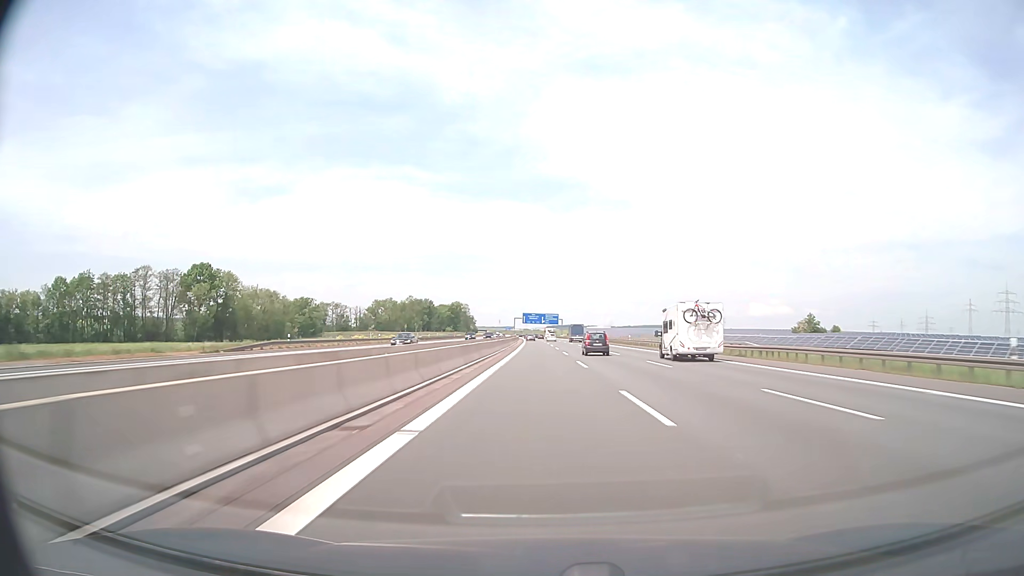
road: motorway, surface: asphalt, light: Day
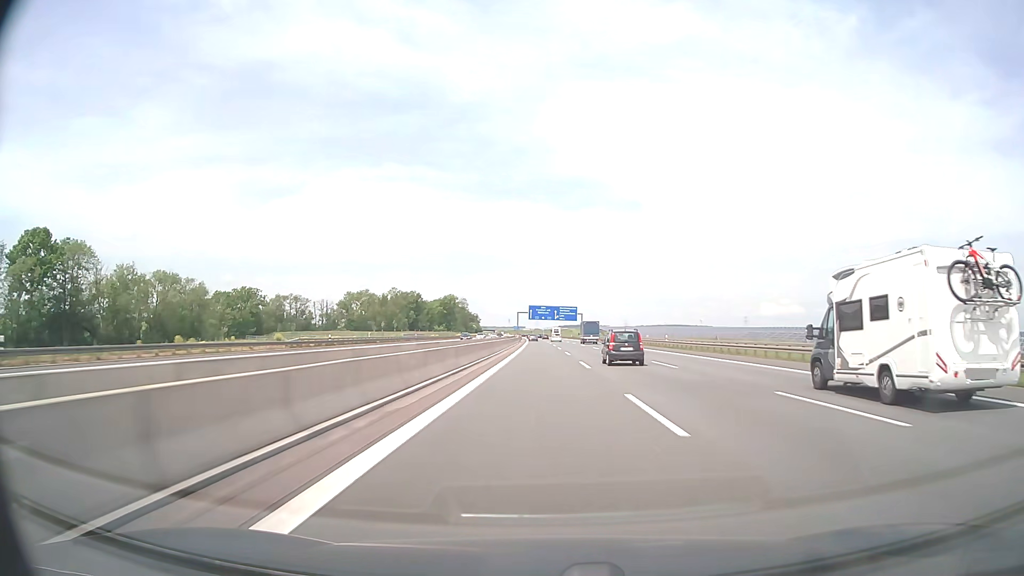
(-0.6, +72.4) m; -1°
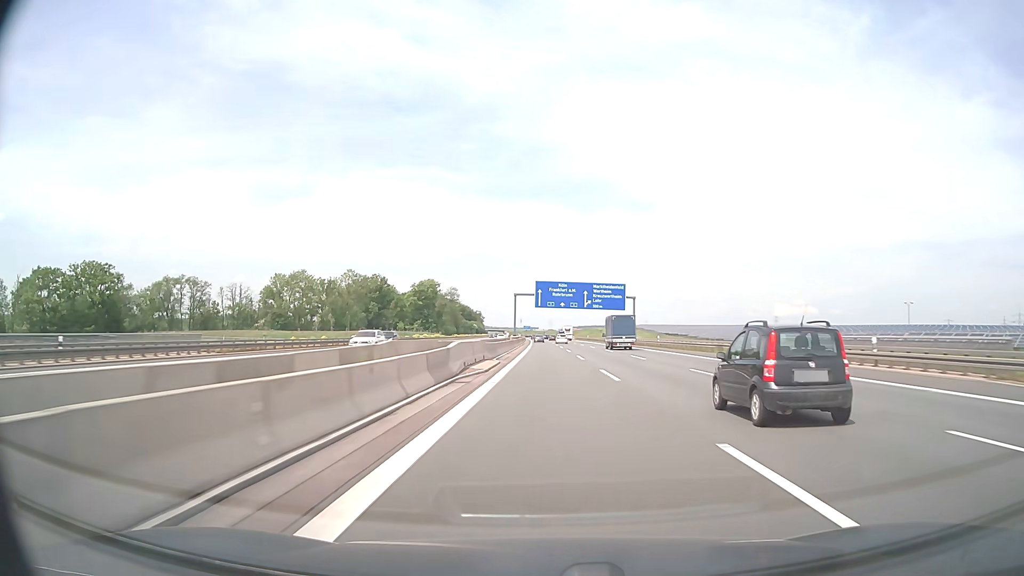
(-1.0, +96.2) m; -1°
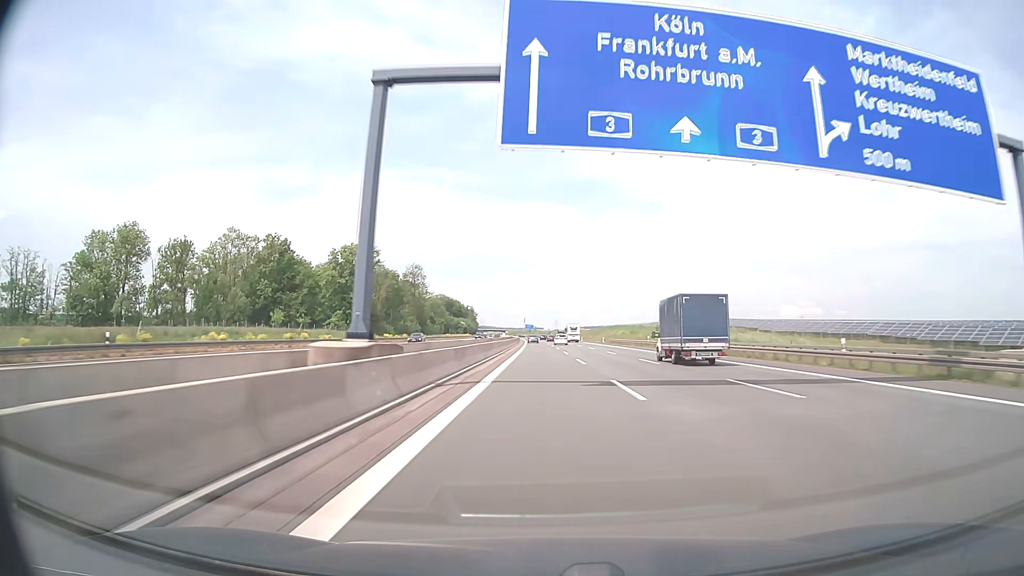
(-0.2, +95.6) m; 0°
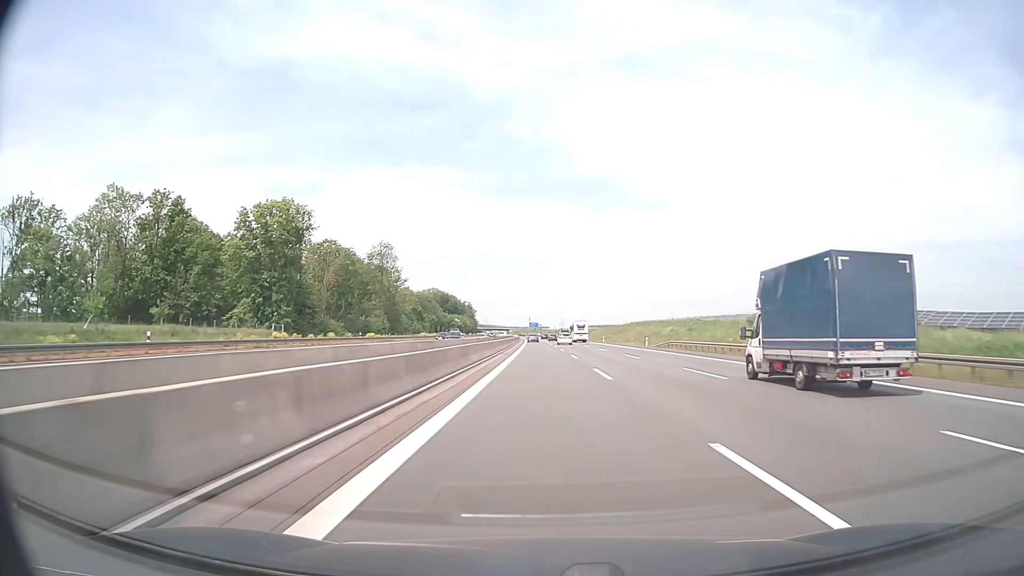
(-0.3, +47.6) m; -1°
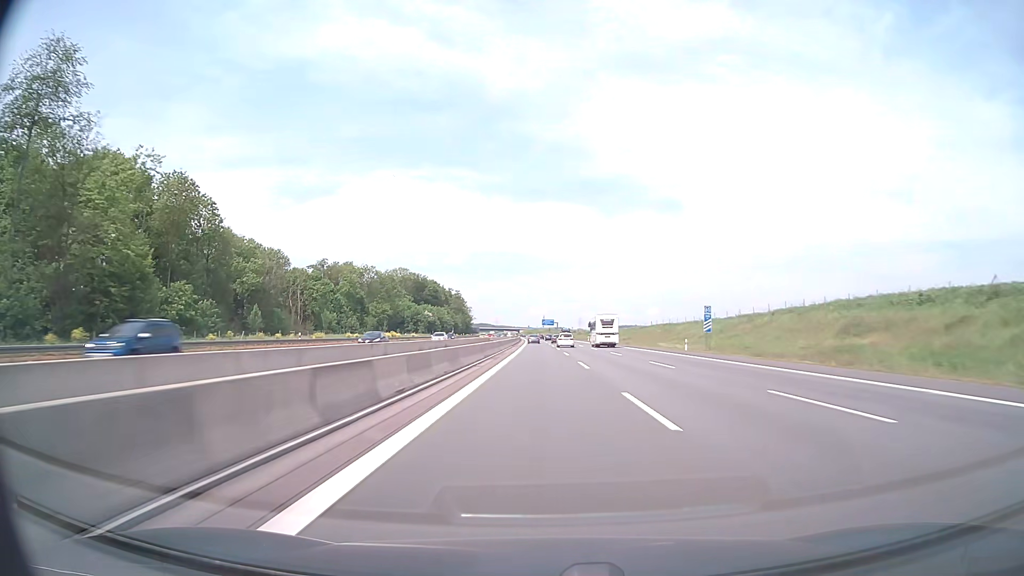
(-1.2, +118.0) m; -1°
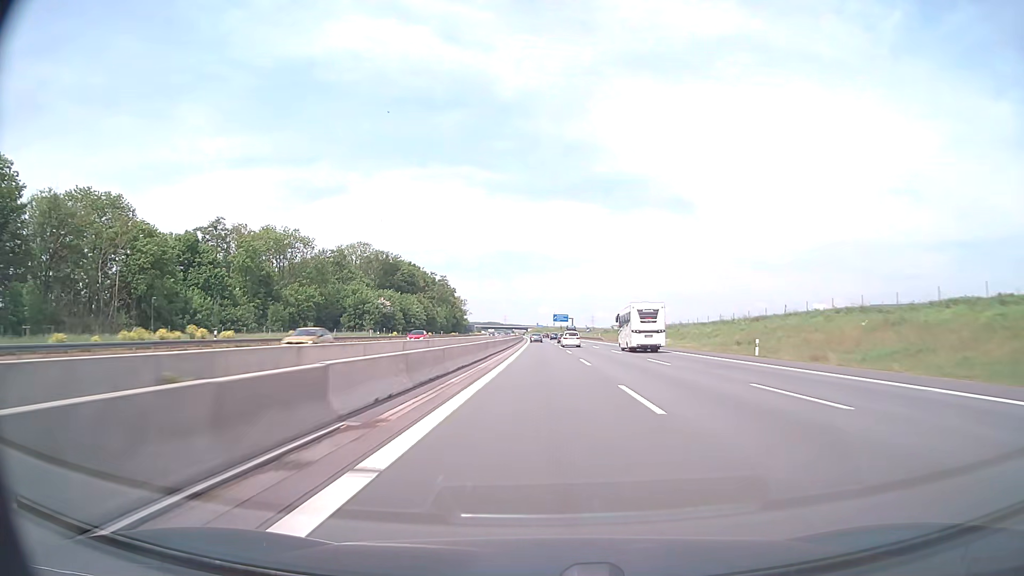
(-0.6, +69.7) m; -1°
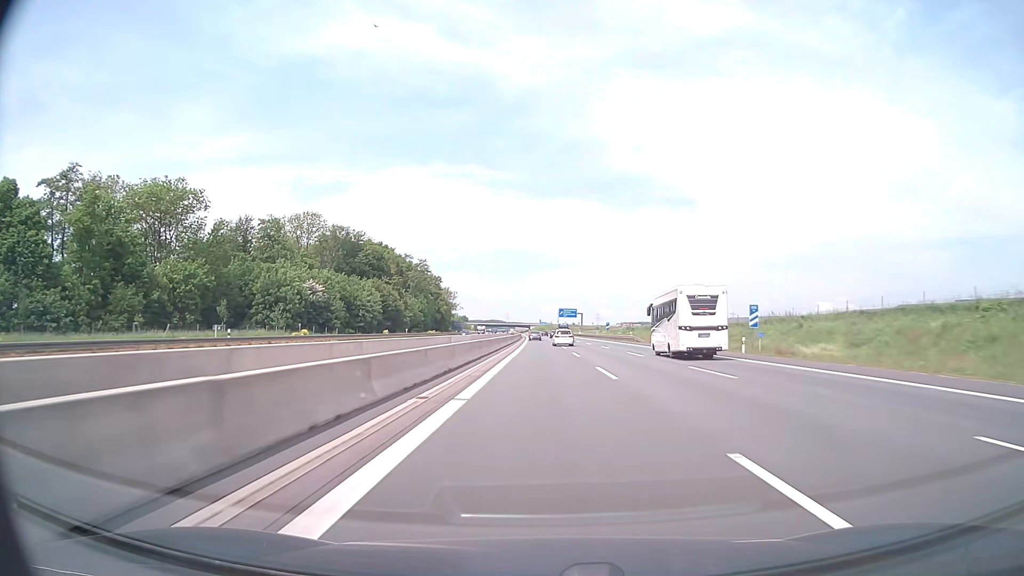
(-0.1, +45.6) m; 0°
(0, +10) (0, +20) (0, +30) (0, +40) (0, +50) (0, +60) (0, +70) (0, +80) (-1, +90) (-1, +100) m
